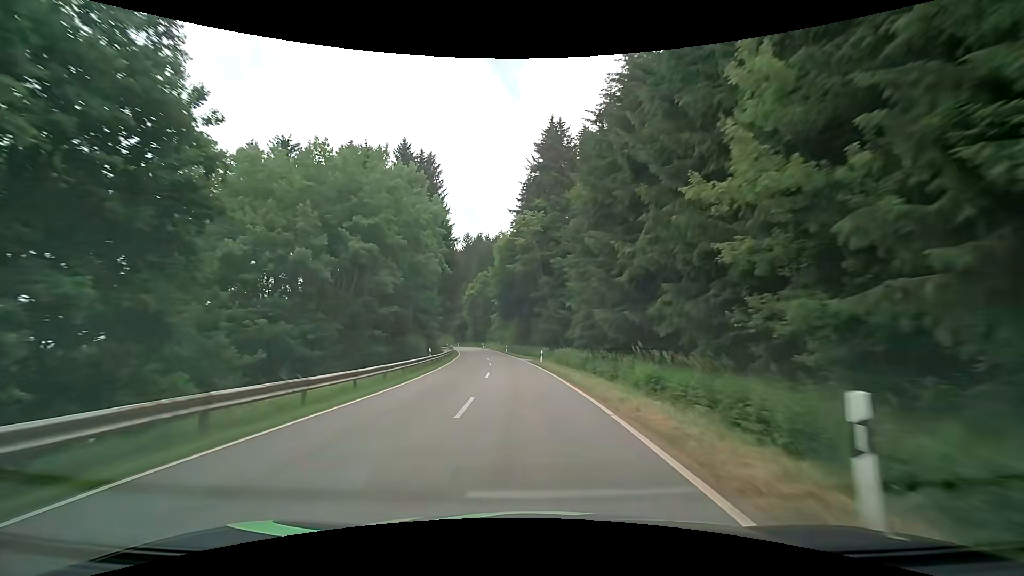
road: tertiary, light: Day
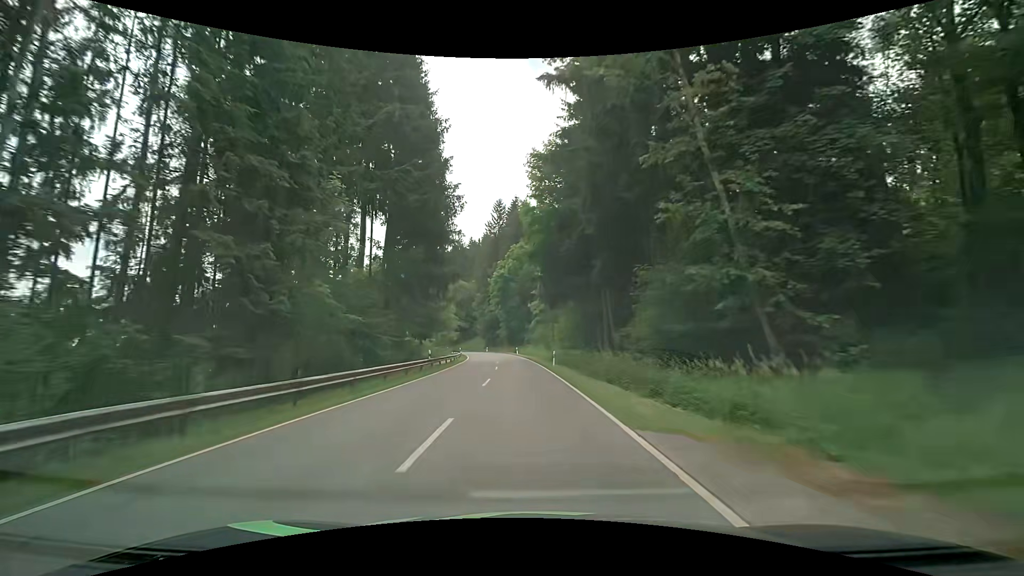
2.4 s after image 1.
(-1.9, +40.9) m; -5°
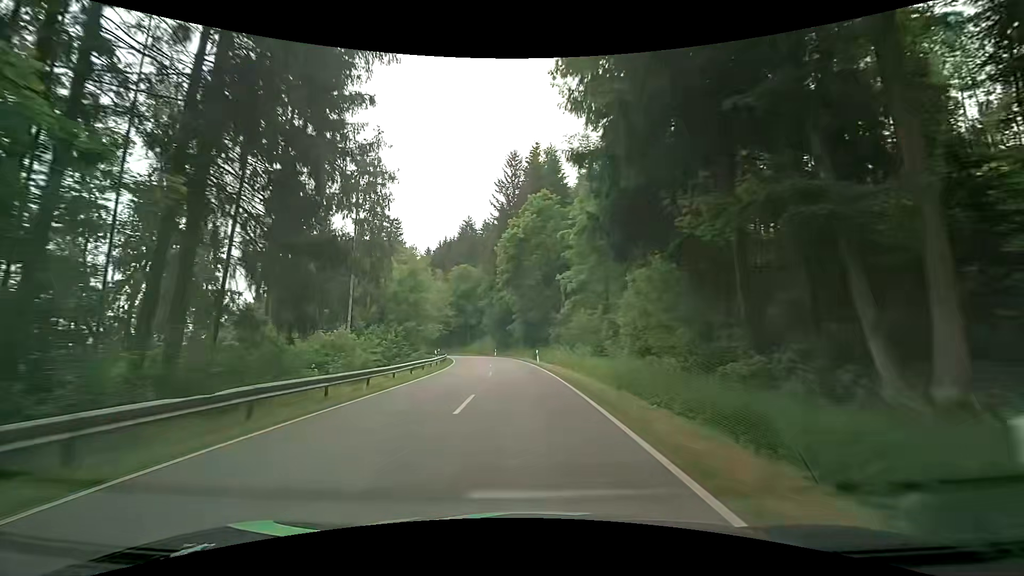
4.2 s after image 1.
(-0.8, +30.4) m; -2°
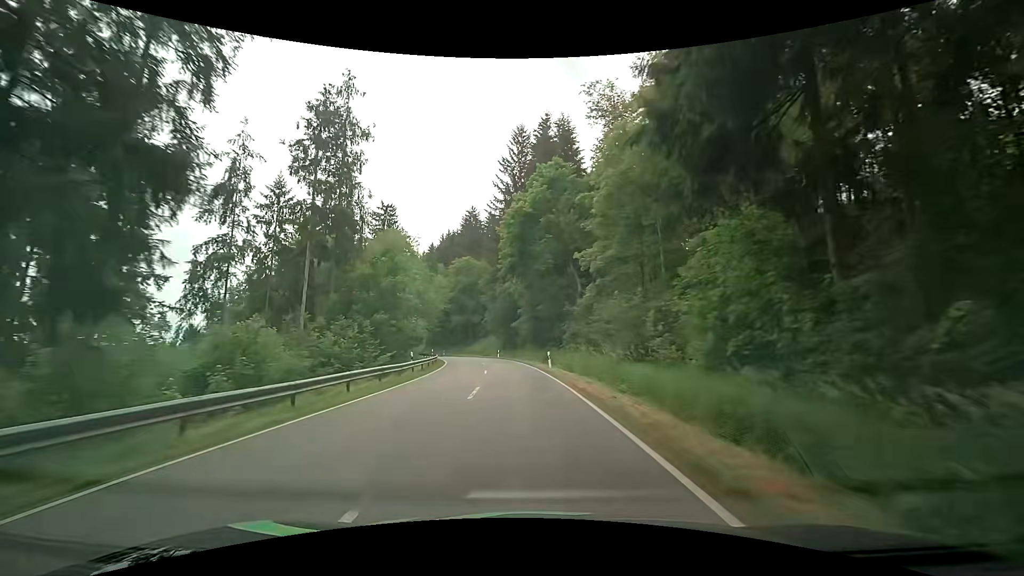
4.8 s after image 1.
(-0.2, +10.0) m; -1°
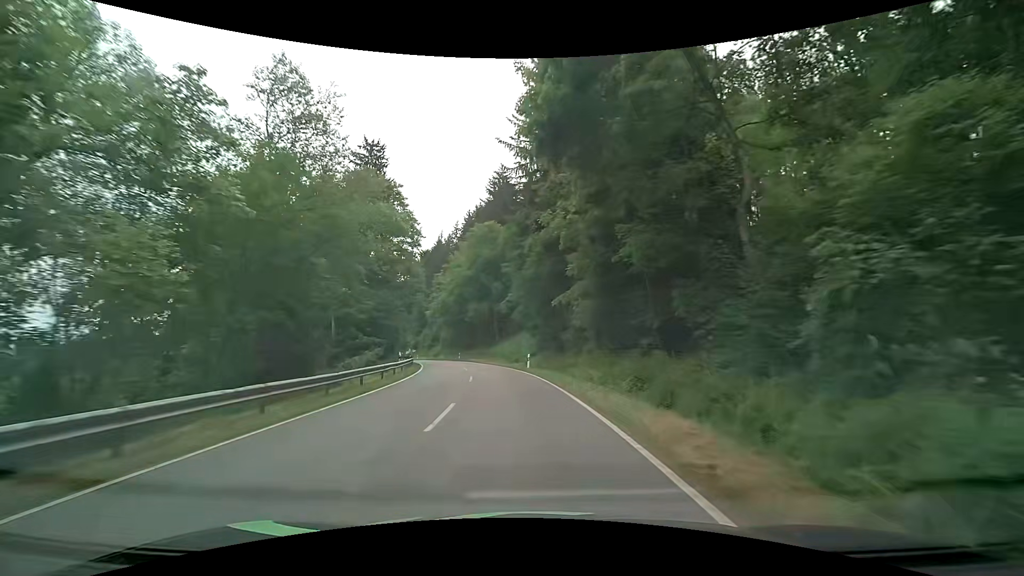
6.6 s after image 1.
(-1.5, +29.8) m; -6°
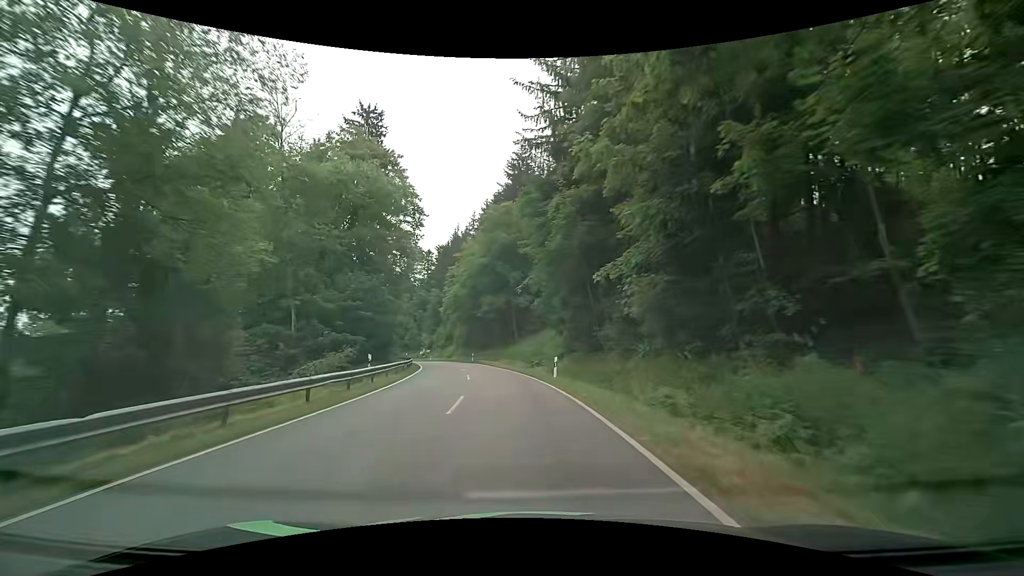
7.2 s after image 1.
(-0.1, +9.8) m; -2°
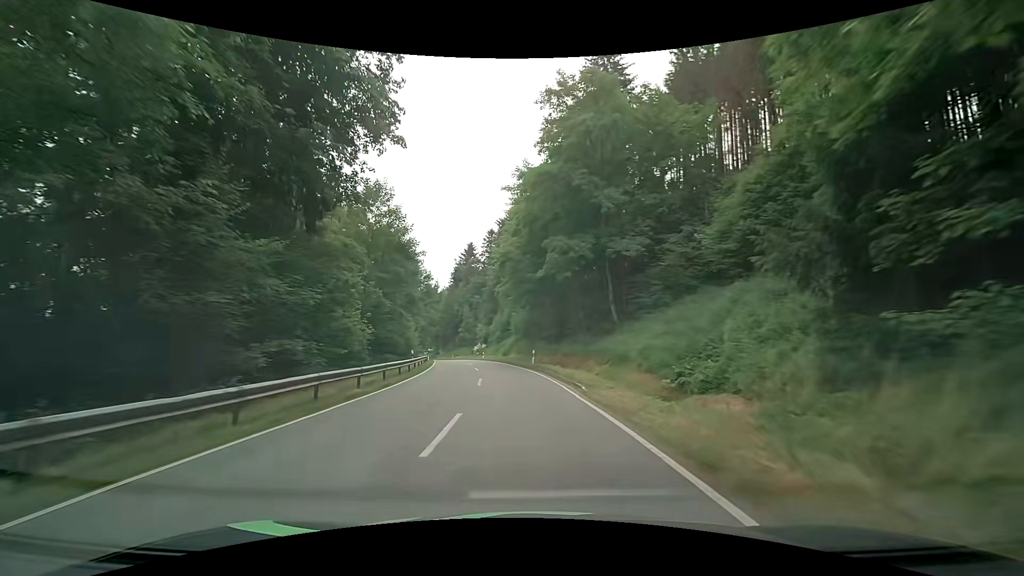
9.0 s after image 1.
(-1.8, +28.8) m; -8°
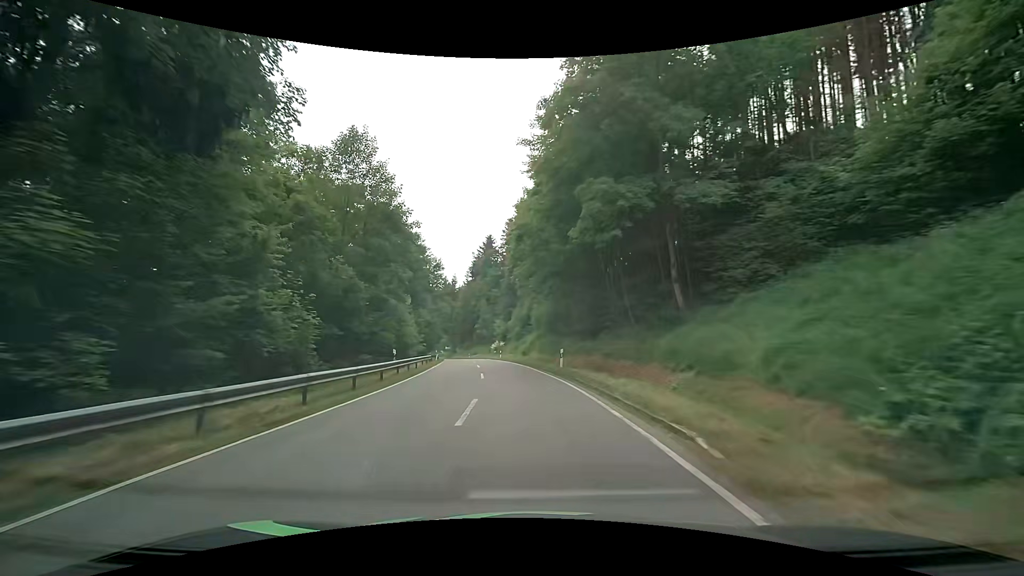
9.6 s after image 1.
(-0.2, +9.5) m; -2°
